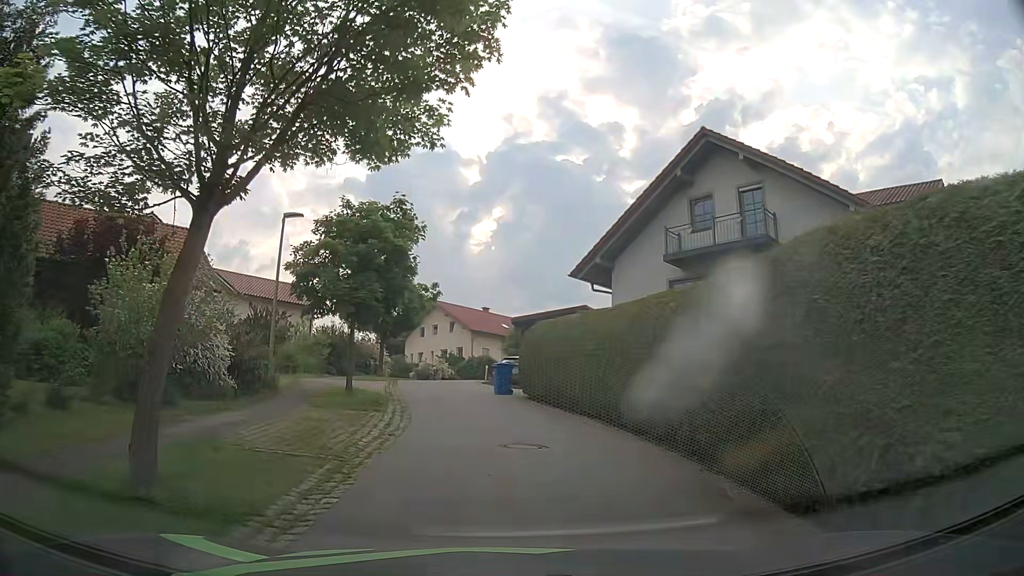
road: residential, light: Day
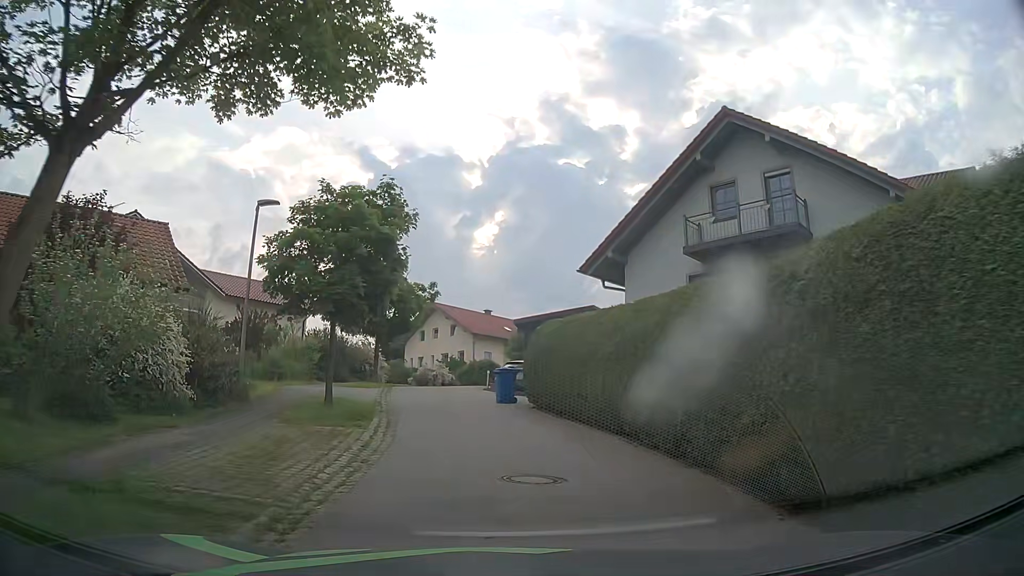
(0.0, +2.5) m; 0°
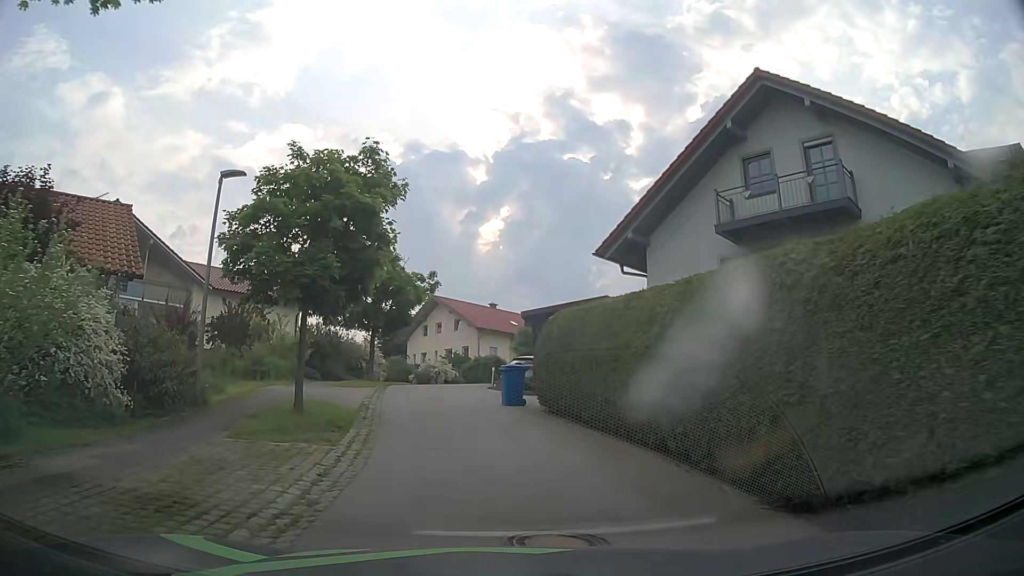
(0.0, +2.9) m; -1°
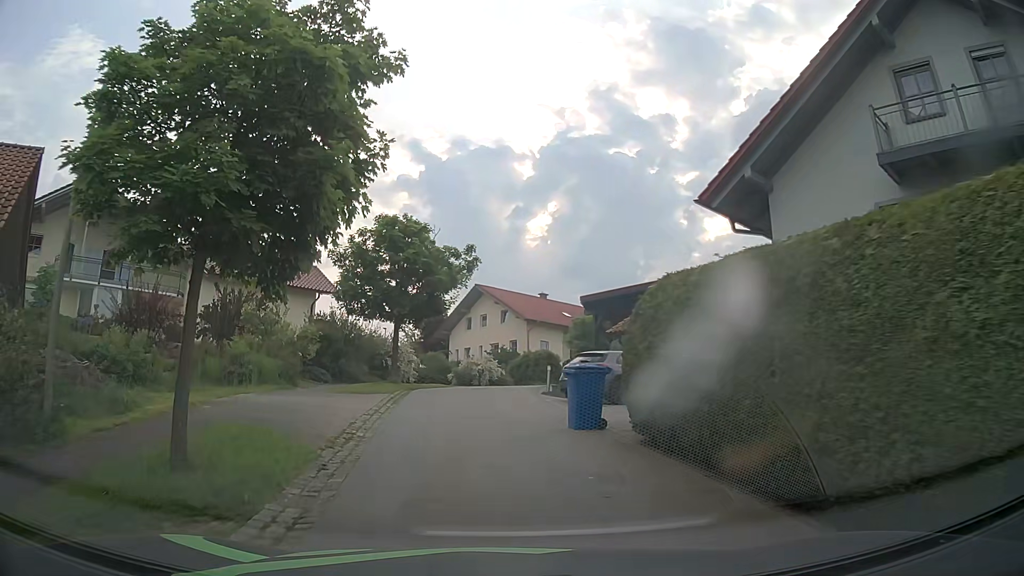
(-0.2, +6.8) m; -3°
